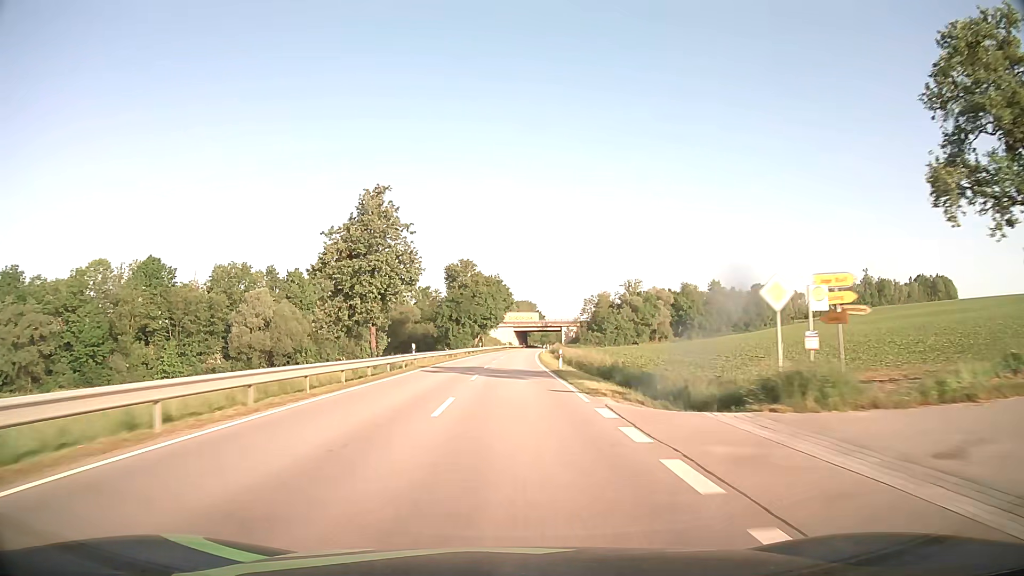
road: secondary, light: Day
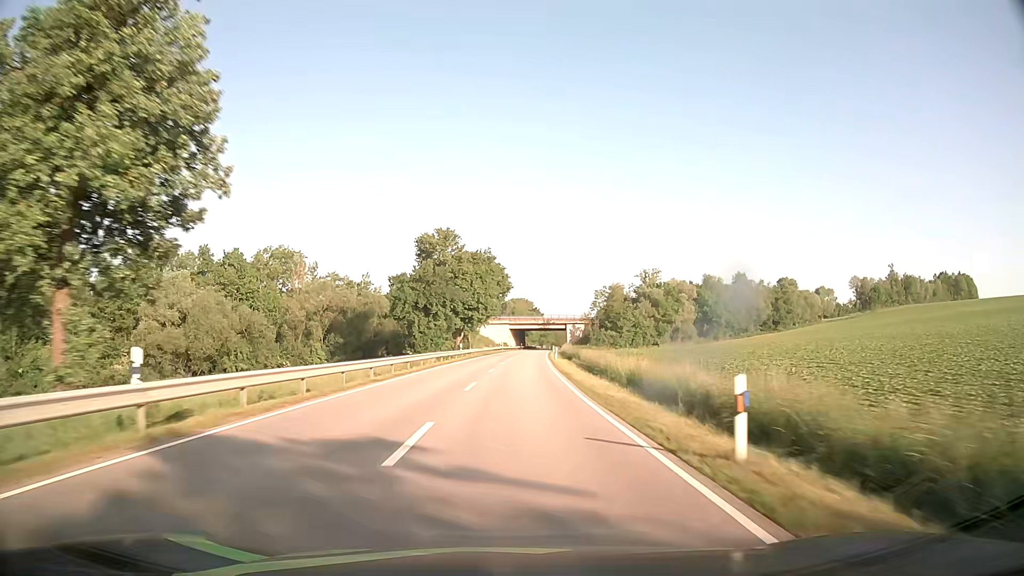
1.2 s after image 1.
(0.0, +28.8) m; 0°
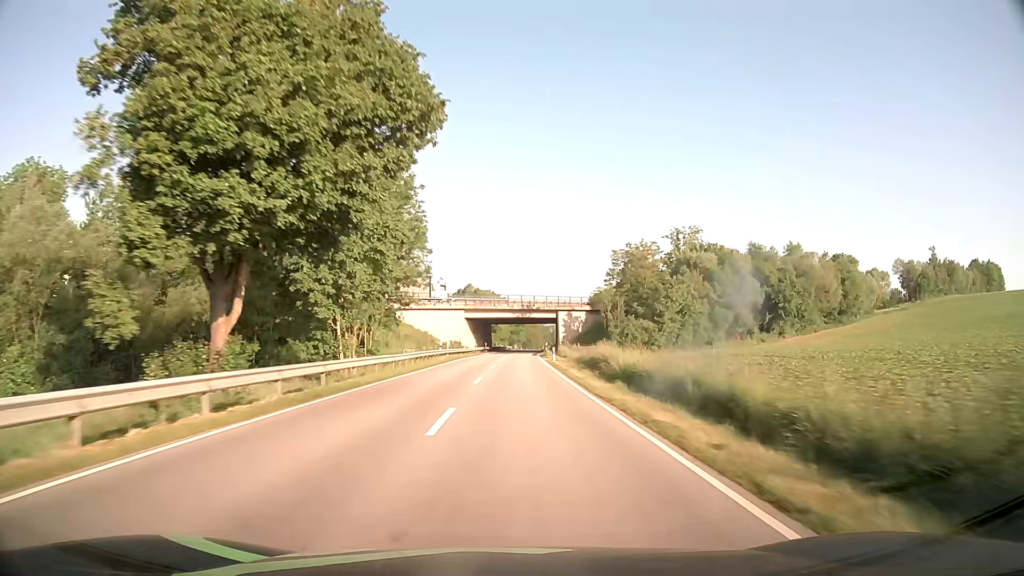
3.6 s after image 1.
(+1.3, +57.8) m; +3°
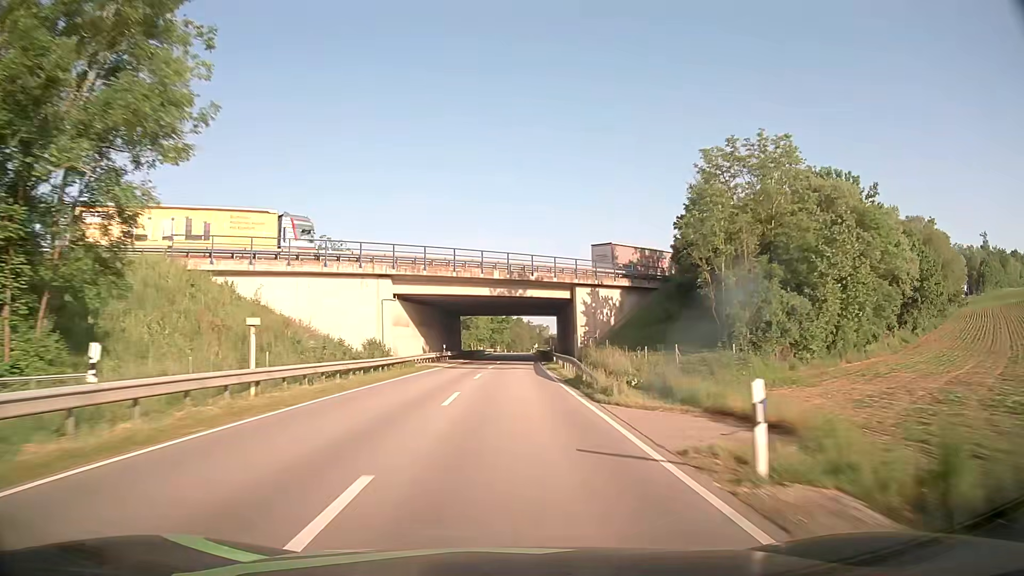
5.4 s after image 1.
(+0.6, +43.0) m; +1°
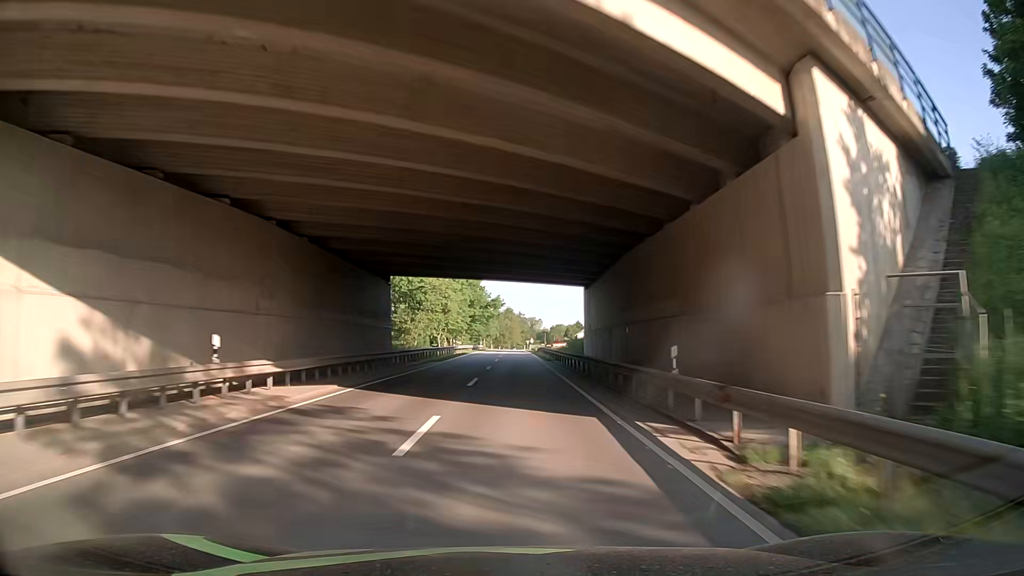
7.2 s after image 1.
(+0.4, +42.7) m; +1°
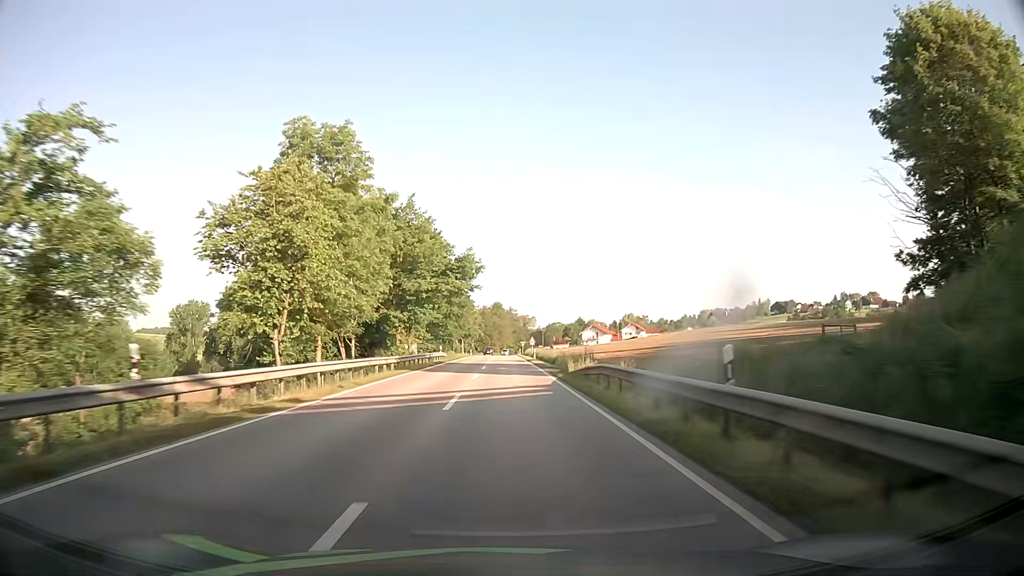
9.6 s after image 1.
(+0.6, +54.3) m; +1°
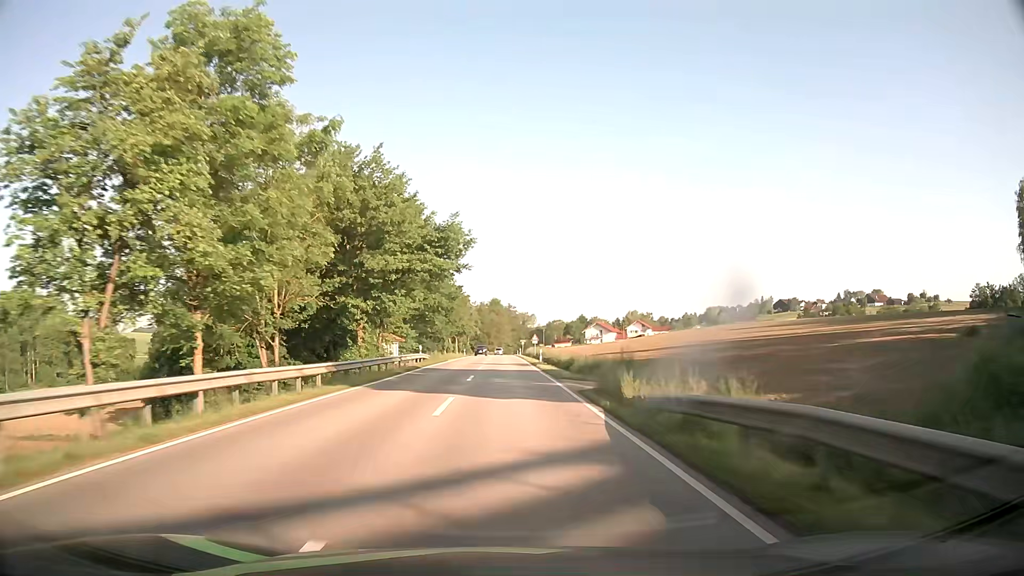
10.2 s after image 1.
(0.0, +13.1) m; 0°
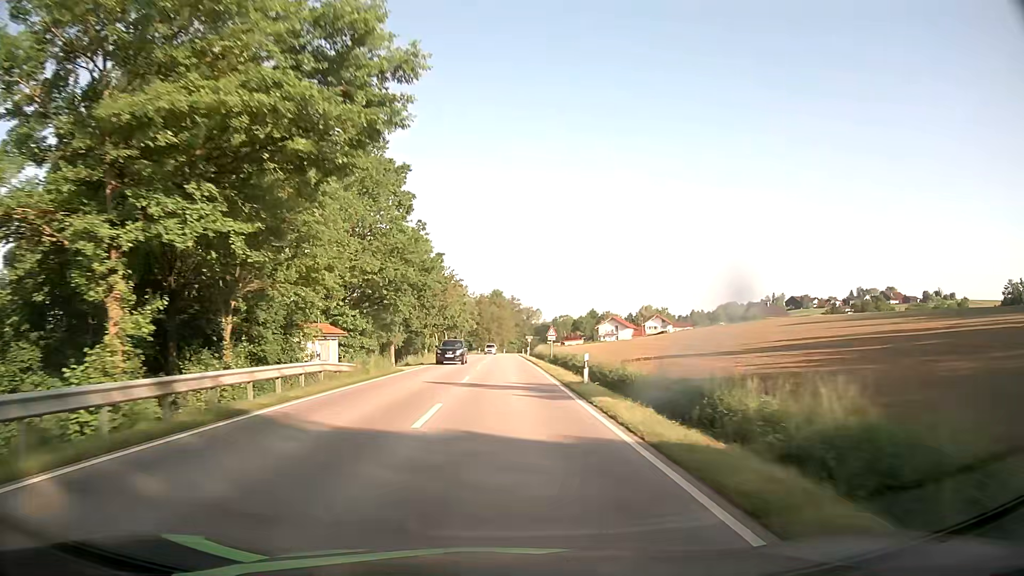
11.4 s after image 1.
(0.0, +25.9) m; 0°
(0, +10) (0, +20) (0, +30) (0, +40) (0, +50) (0, +60) (0, +70) (0, +80) (0, +90) (0, +100) m
